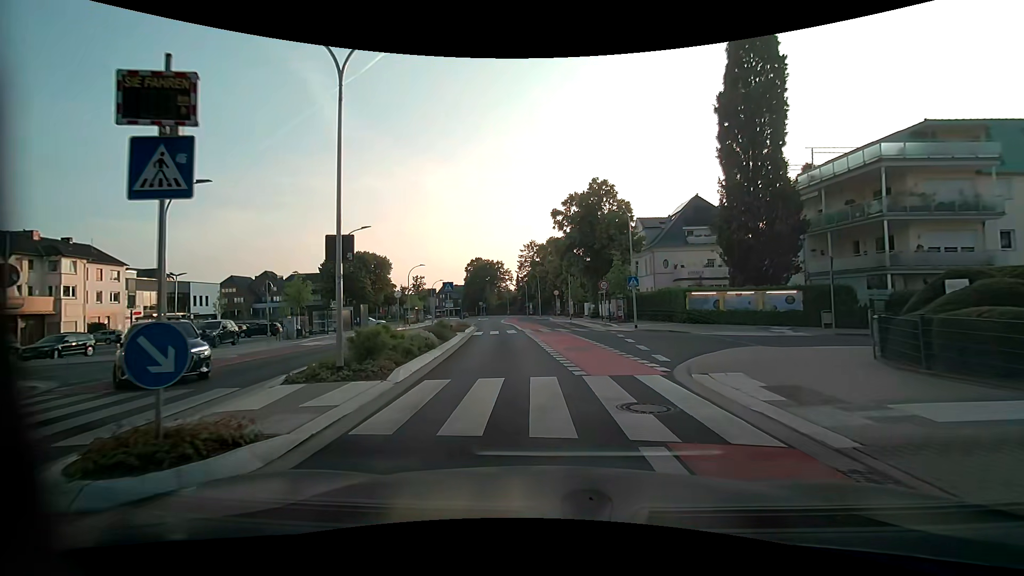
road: unclassified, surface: asphalt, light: Day
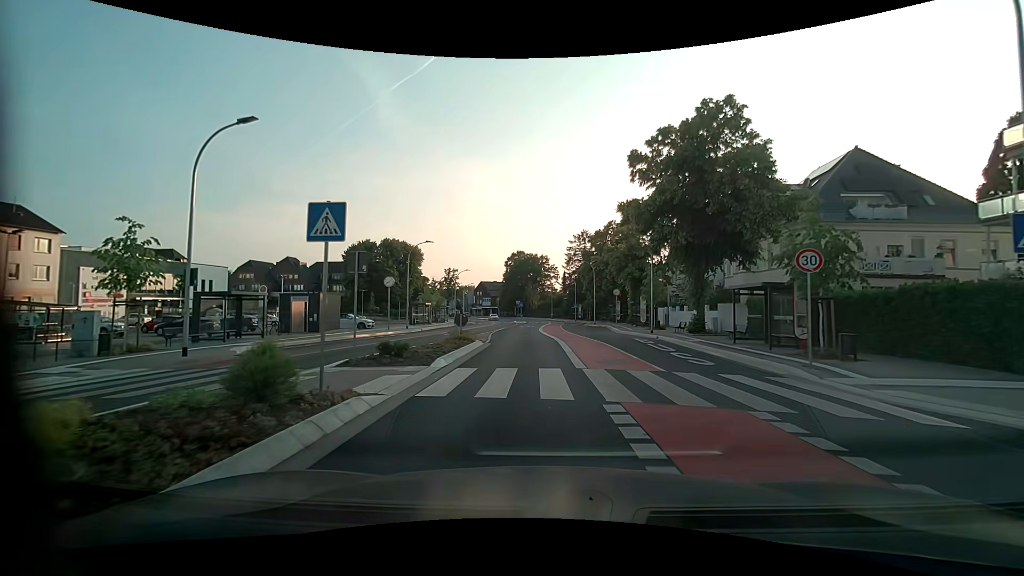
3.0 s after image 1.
(-1.1, +20.2) m; -5°
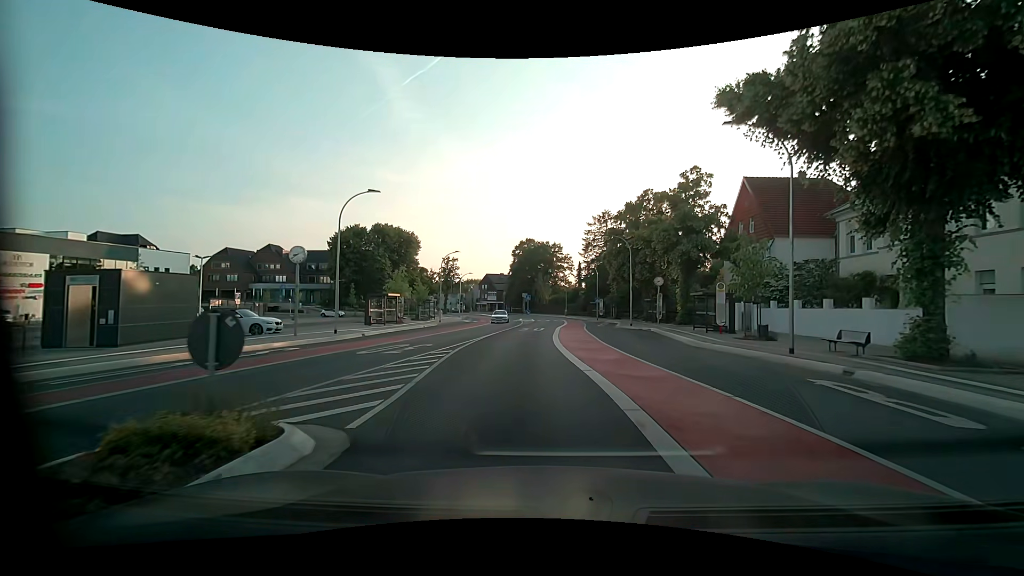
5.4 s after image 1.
(-0.2, +17.3) m; -1°
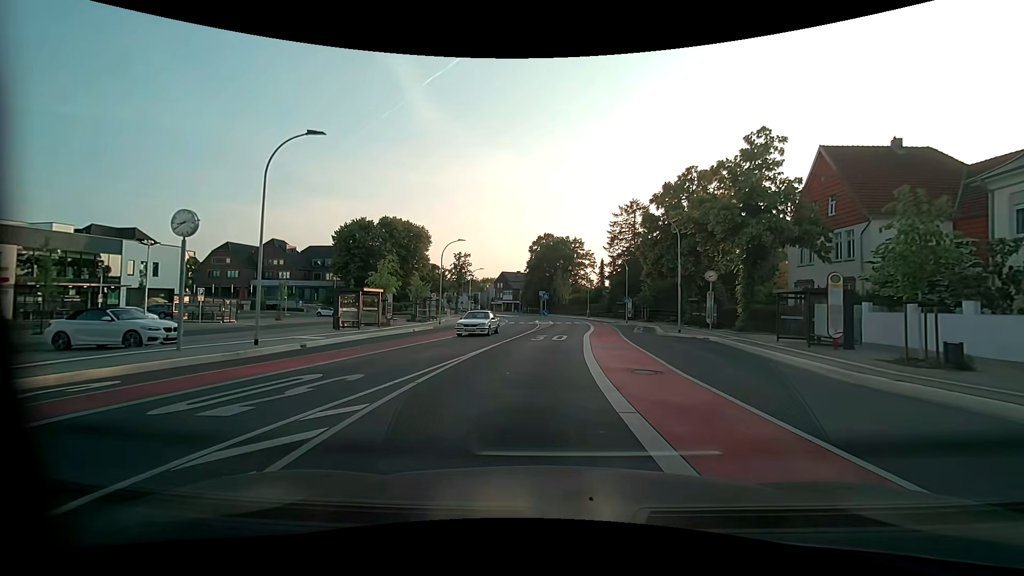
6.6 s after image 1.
(-0.2, +9.1) m; -2°
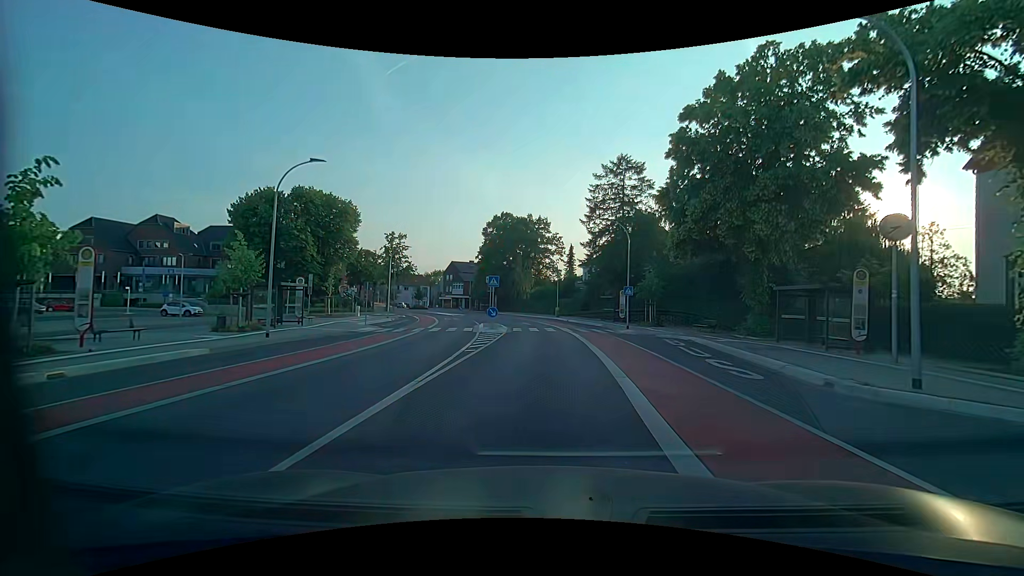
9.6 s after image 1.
(+0.5, +22.9) m; +4°
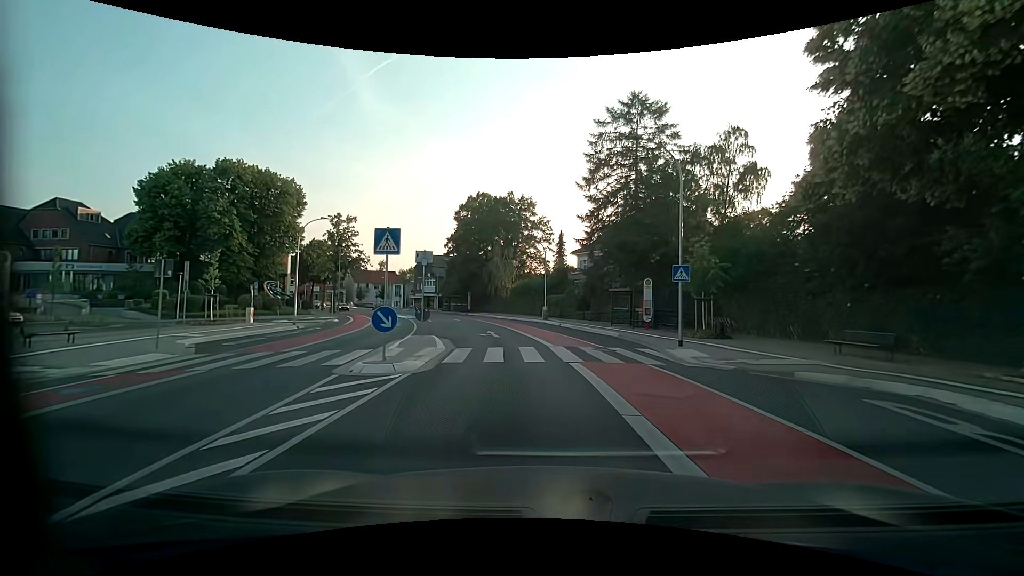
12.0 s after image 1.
(+0.3, +16.7) m; +1°
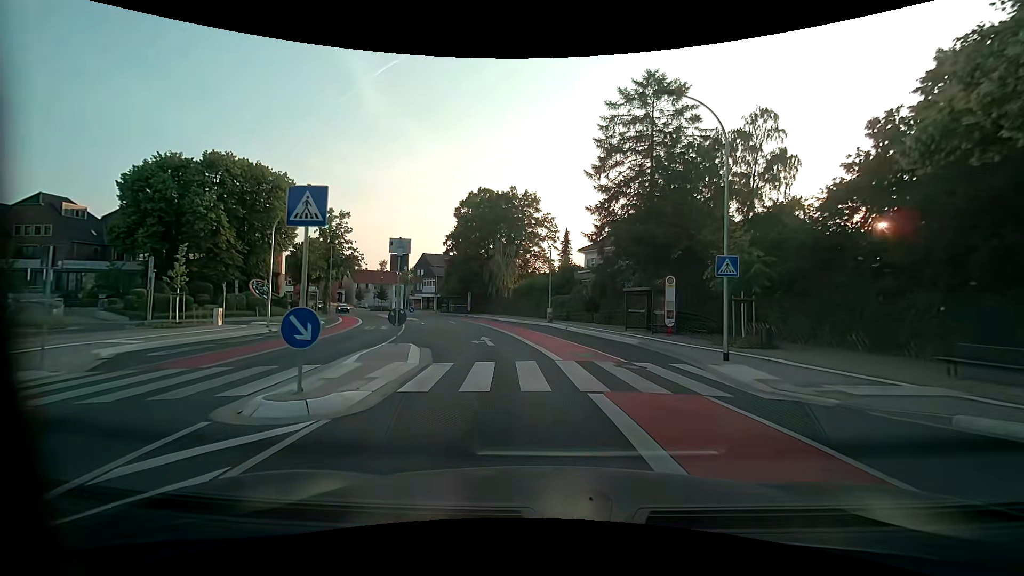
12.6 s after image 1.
(0.0, +4.0) m; -1°
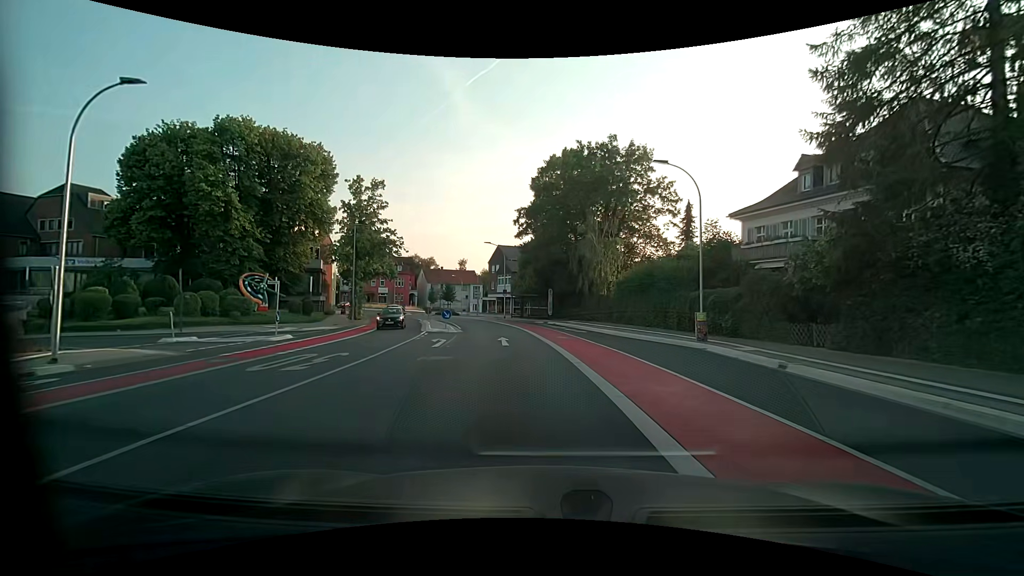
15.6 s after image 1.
(-1.5, +20.3) m; -10°
(0, +10) (-1, +20) (-2, +30) (-4, +40) (-7, +49) (-11, +59) (-15, +68) (-18, +77) (-21, +87) (-22, +97) m
